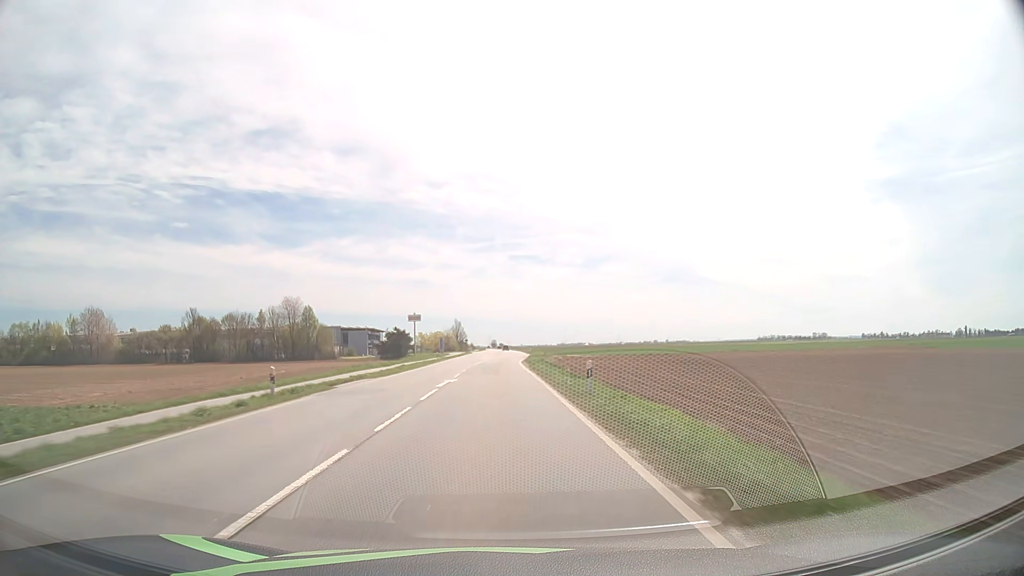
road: primary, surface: asphalt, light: Day
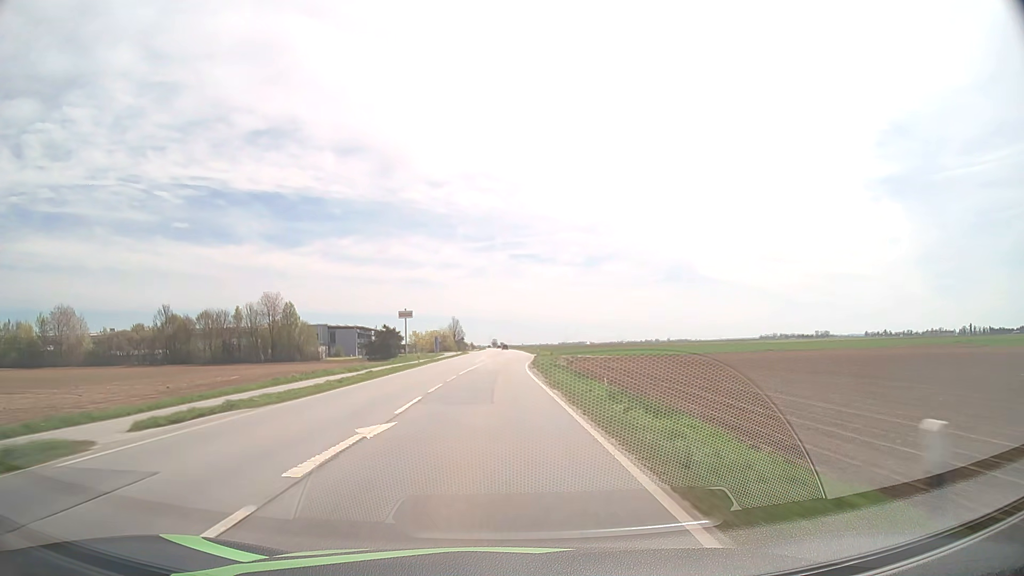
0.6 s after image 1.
(0.0, +15.3) m; 0°
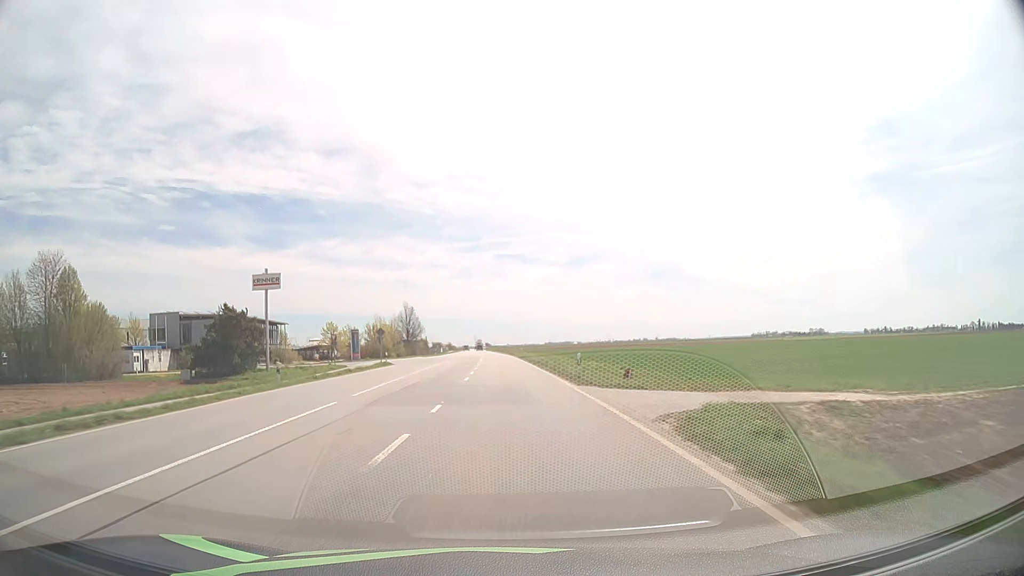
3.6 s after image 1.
(+0.9, +77.2) m; +1°
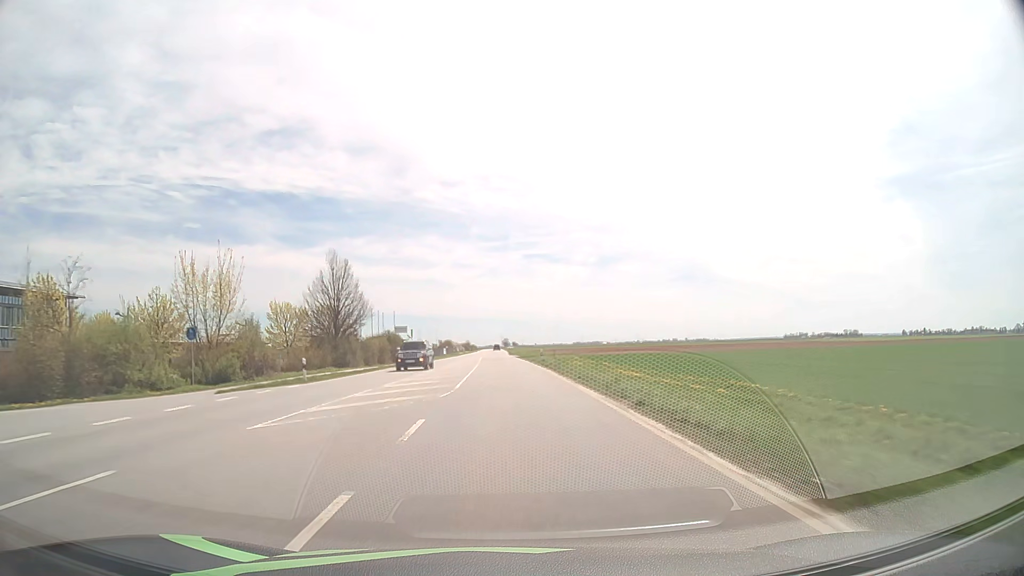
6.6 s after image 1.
(-1.4, +78.2) m; -2°
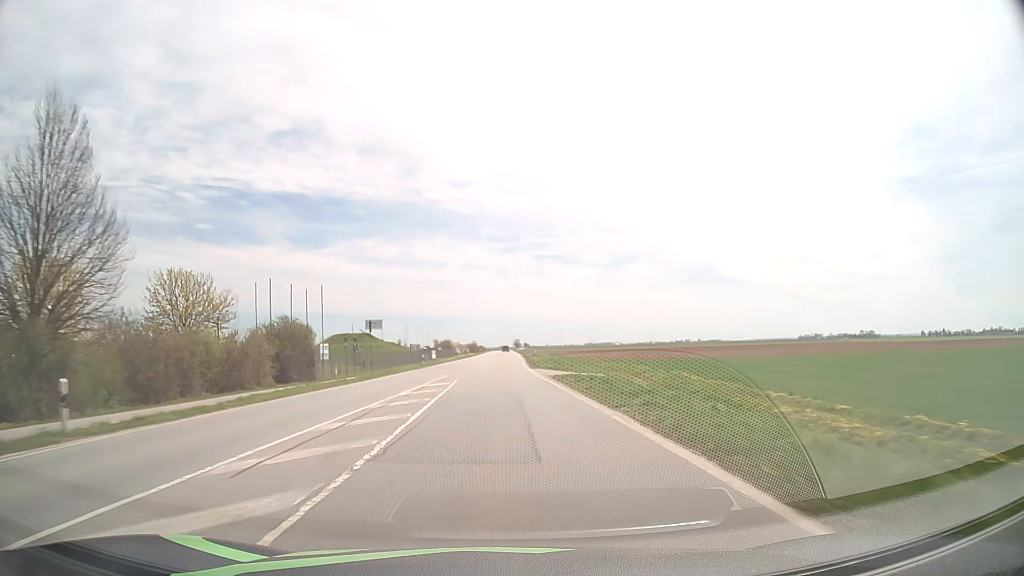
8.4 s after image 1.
(-0.4, +47.3) m; -1°
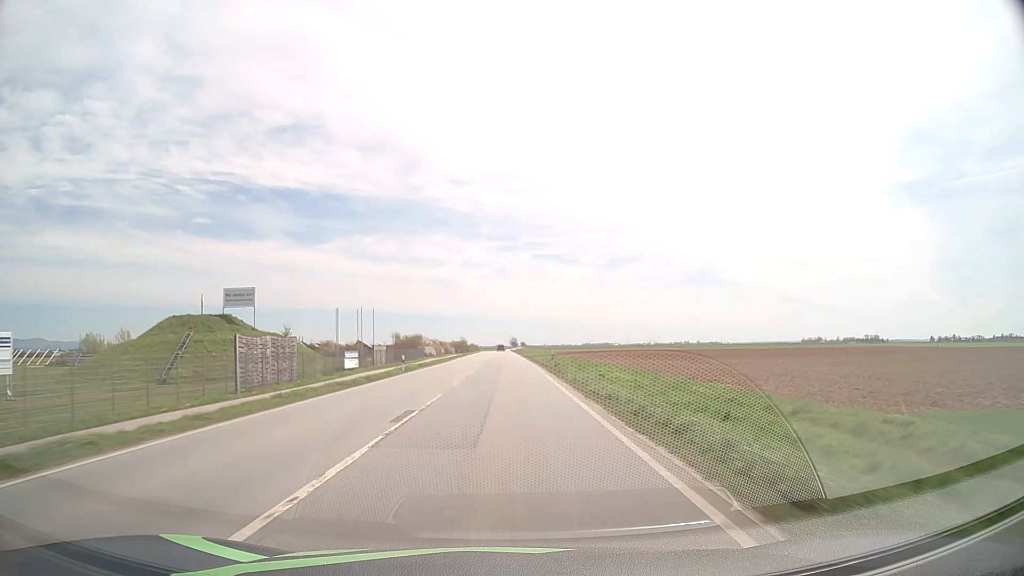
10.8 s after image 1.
(-0.2, +63.2) m; 0°
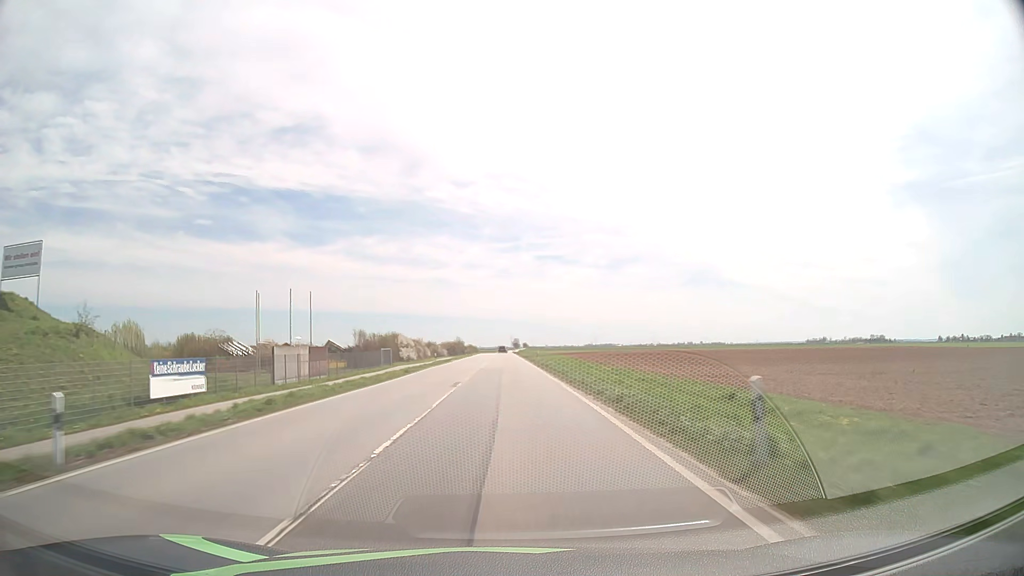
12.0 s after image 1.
(0.0, +31.6) m; 0°
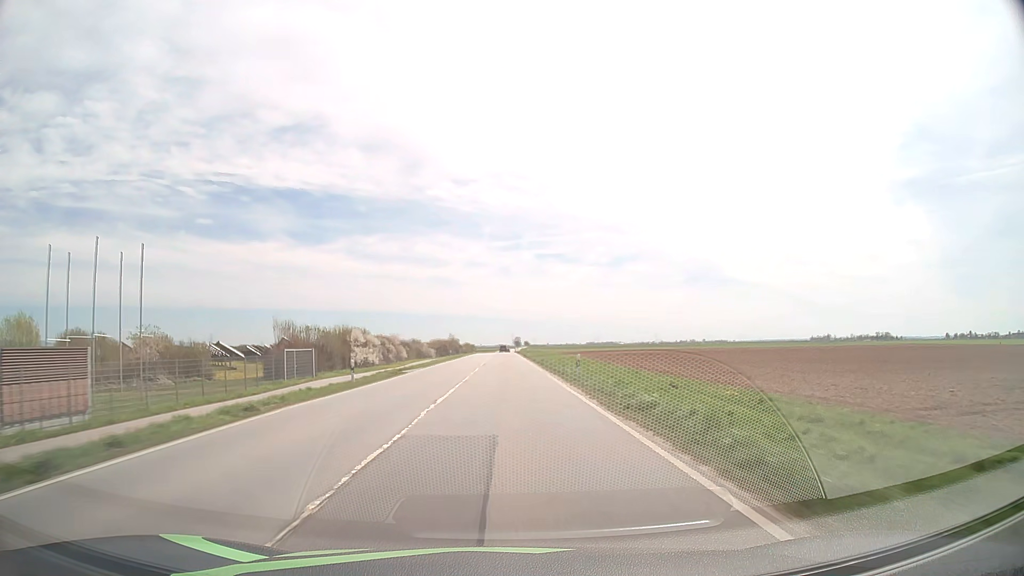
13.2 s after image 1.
(0.0, +31.7) m; 0°
(0, +10) (0, +20) (0, +30) (0, +40) (0, +50) (0, +60) (0, +70) (0, +80) (0, +90) (0, +100) m
